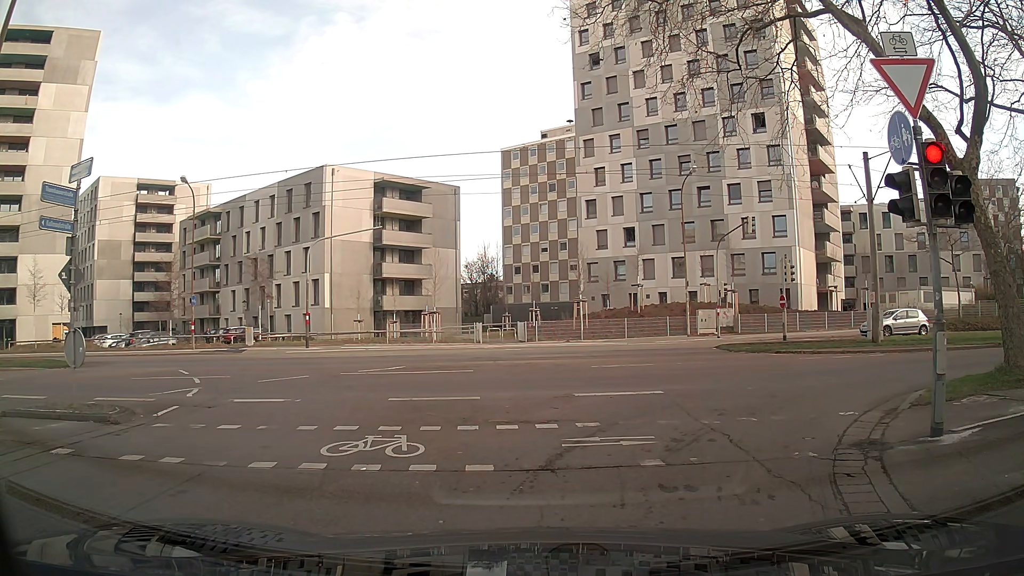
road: residential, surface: asphalt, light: Day
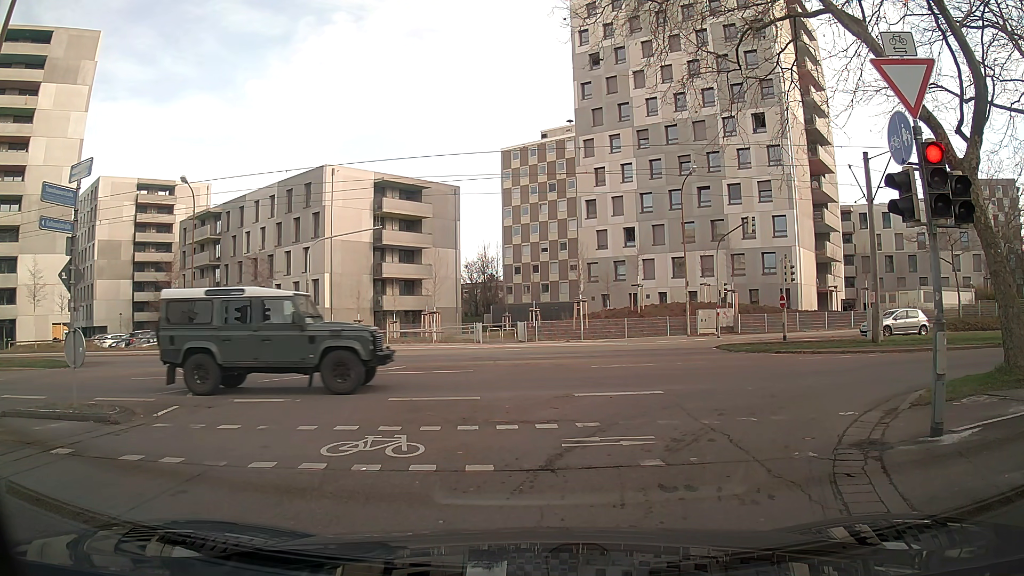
(0.0, 0.0) m; 0°
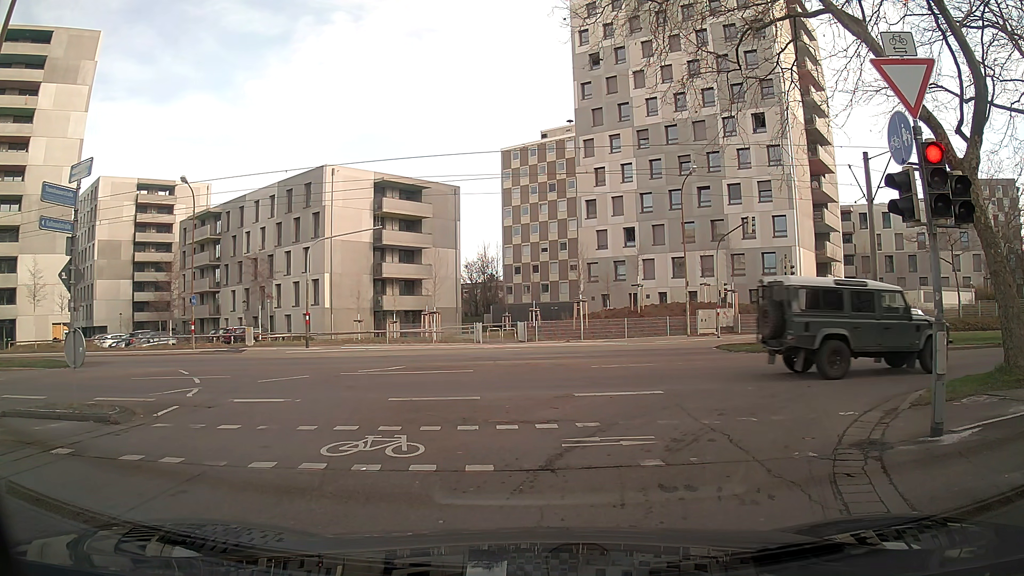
(0.0, 0.0) m; 0°
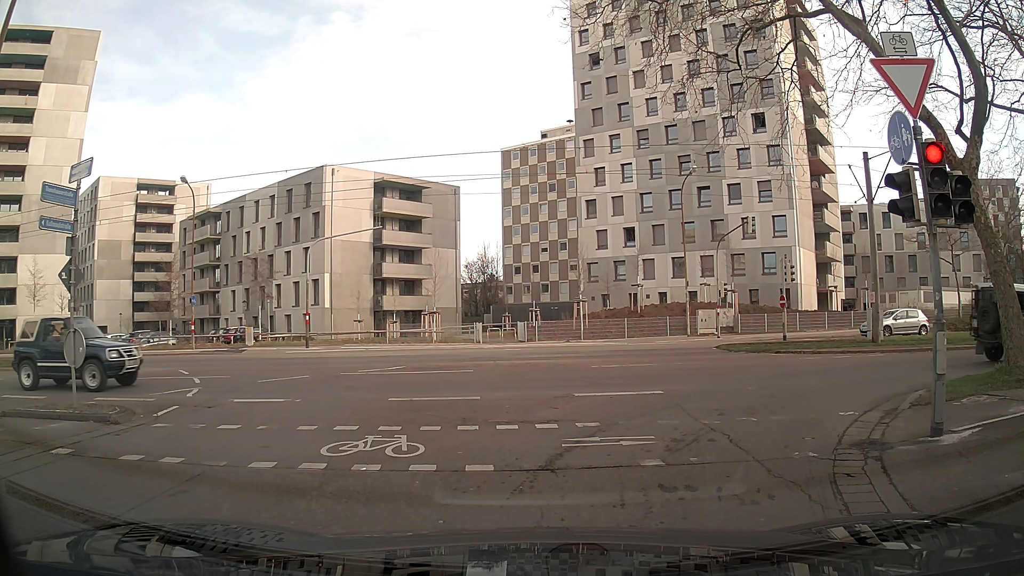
(0.0, 0.0) m; 0°
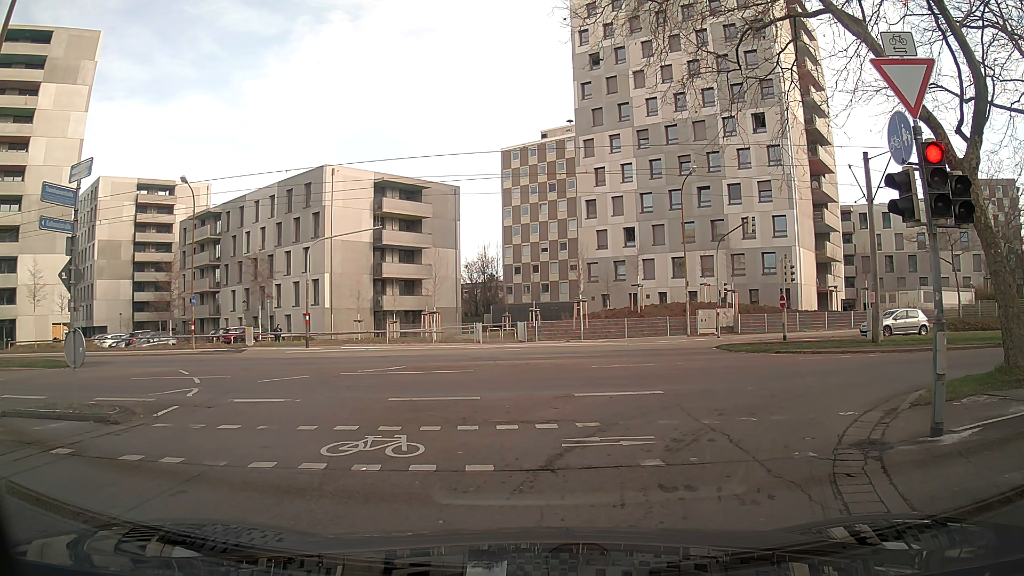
(0.0, 0.0) m; 0°
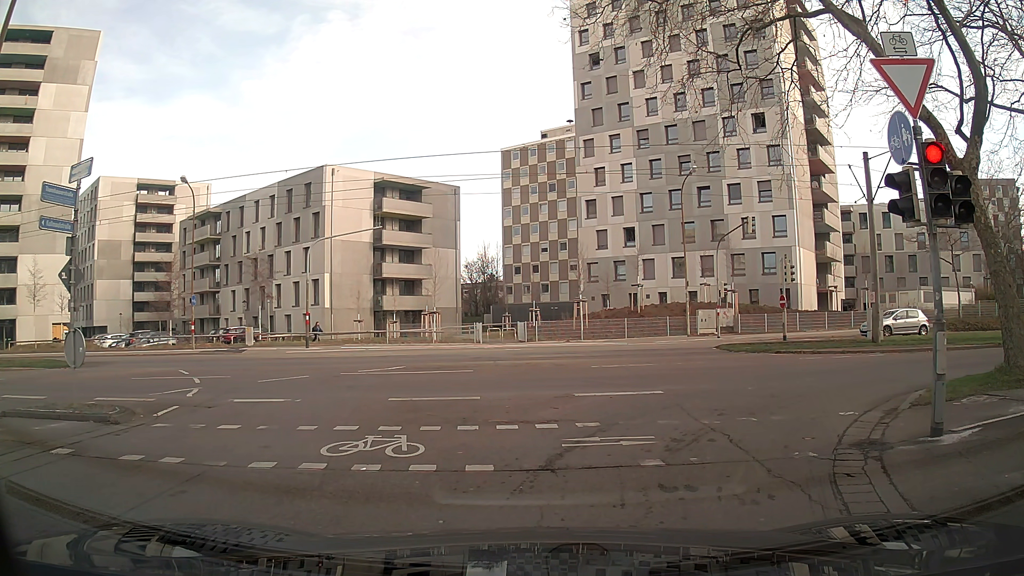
(0.0, 0.0) m; 0°
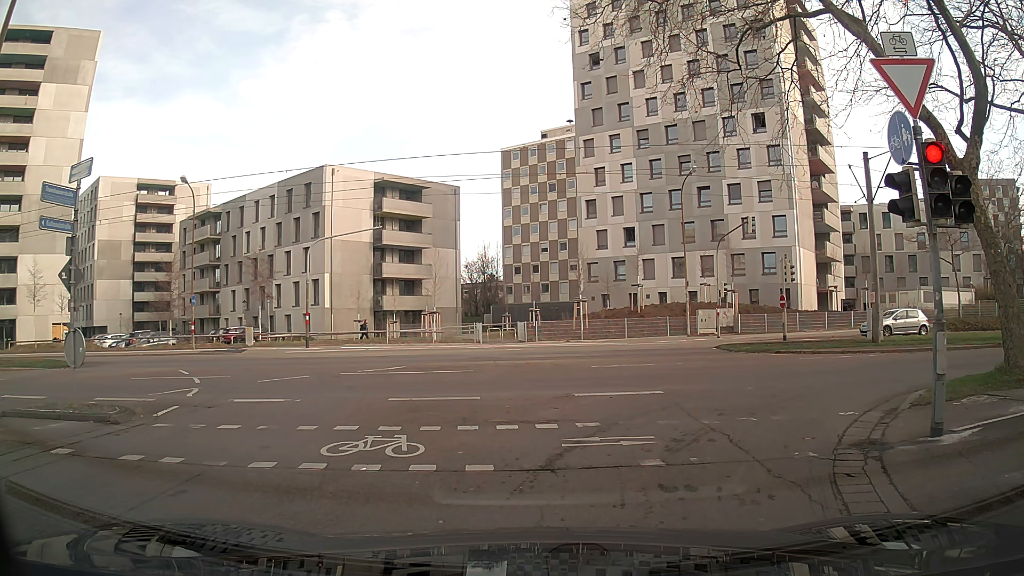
(0.0, 0.0) m; 0°
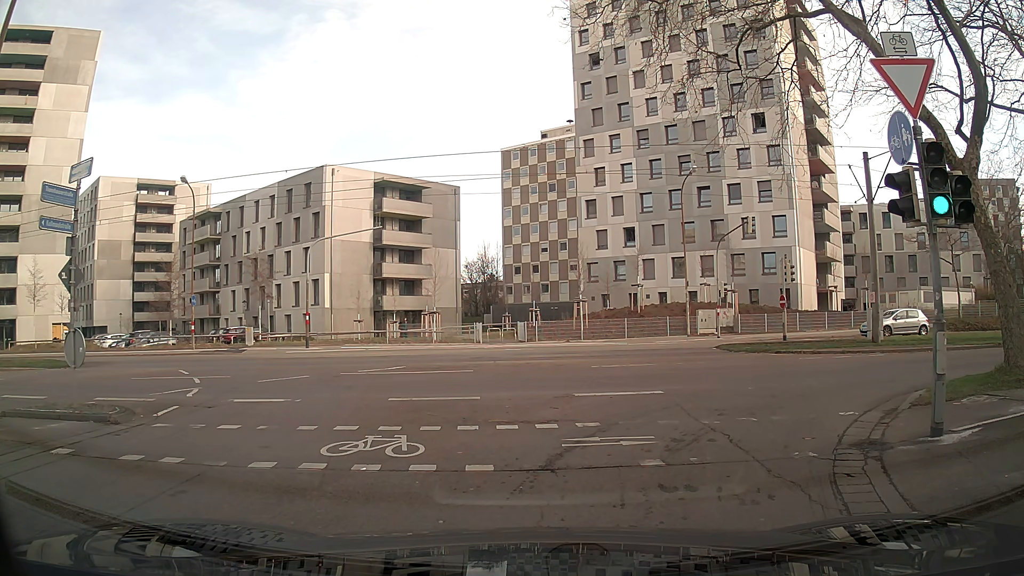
(0.0, 0.0) m; 0°
